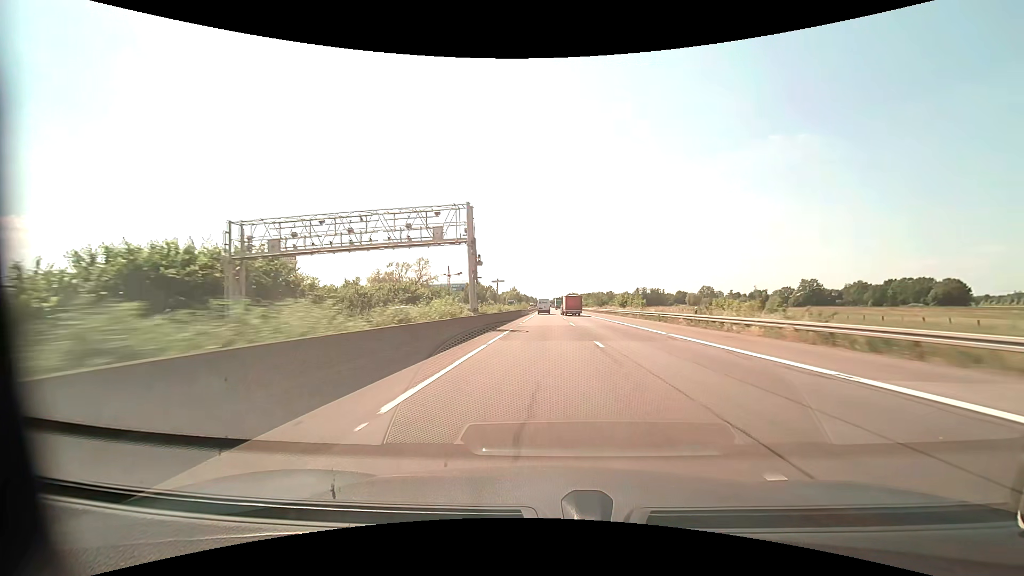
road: motorway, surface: asphalt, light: Day
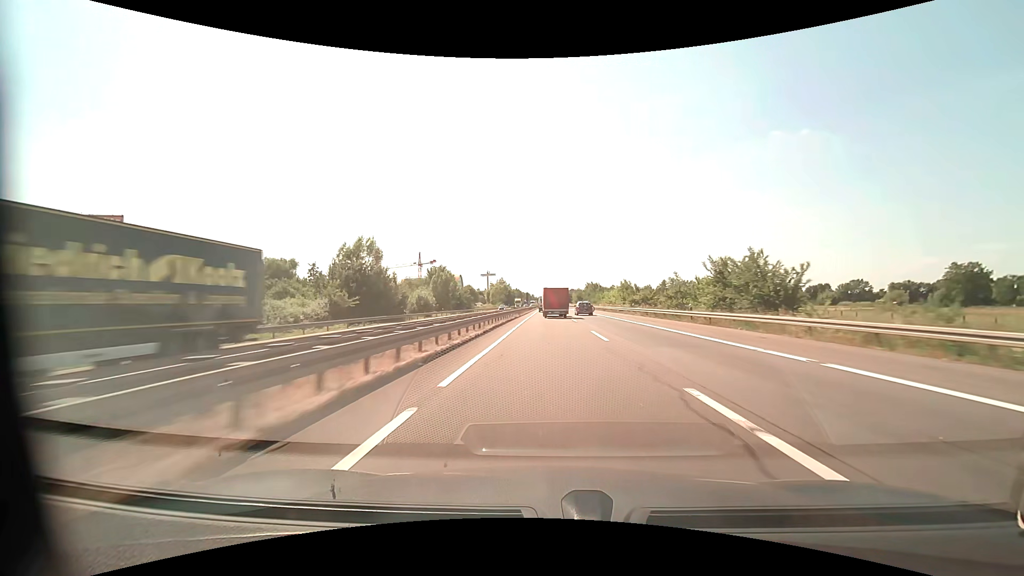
(-0.1, +97.3) m; 0°
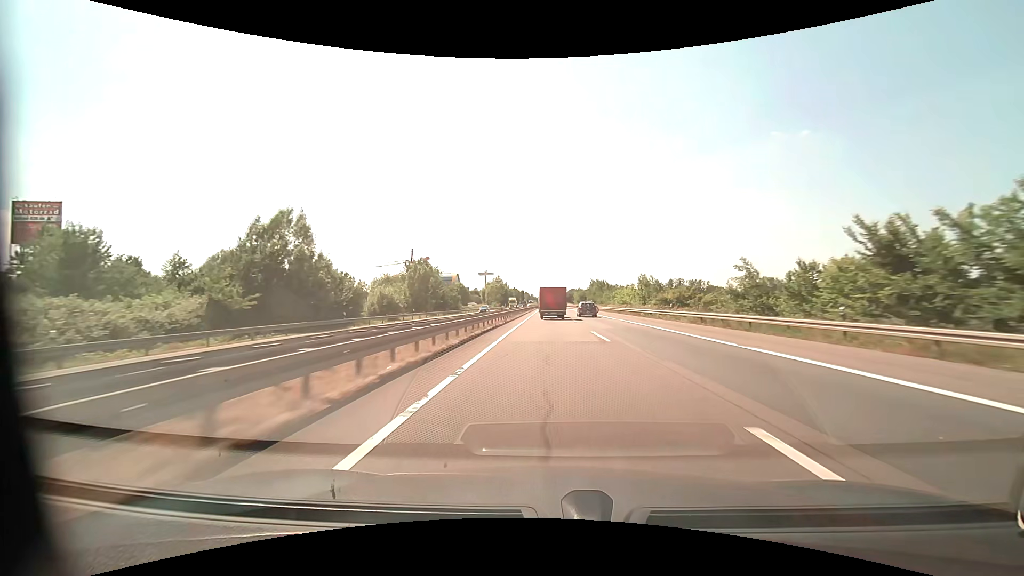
(0.0, +18.3) m; 0°
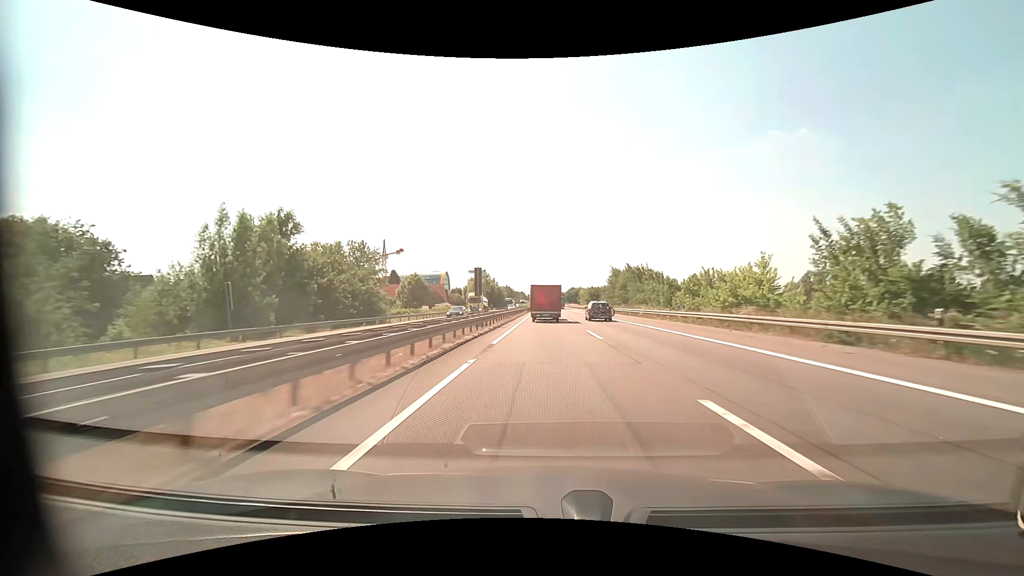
(+0.1, +52.1) m; 0°
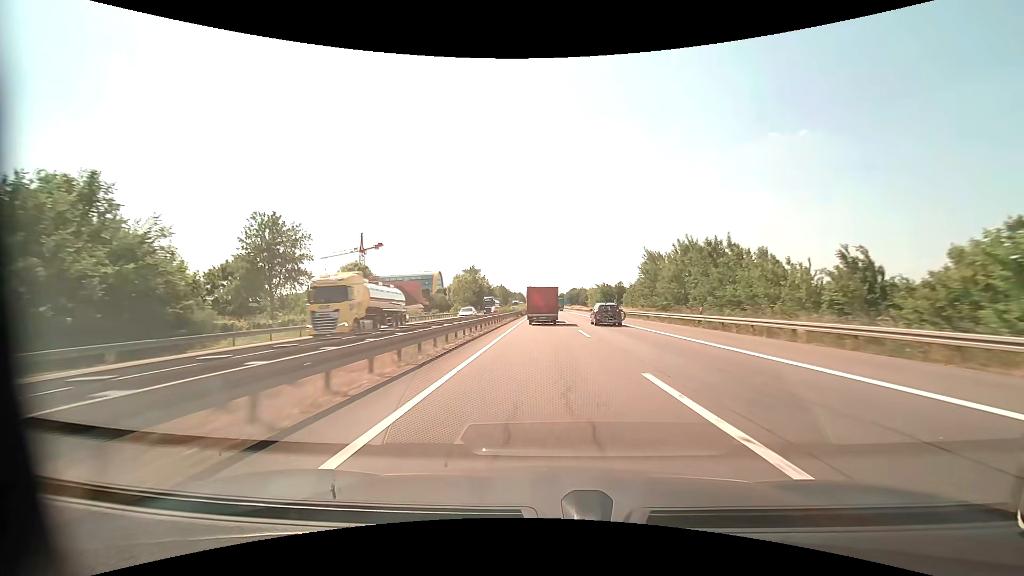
(0.0, +32.7) m; 0°
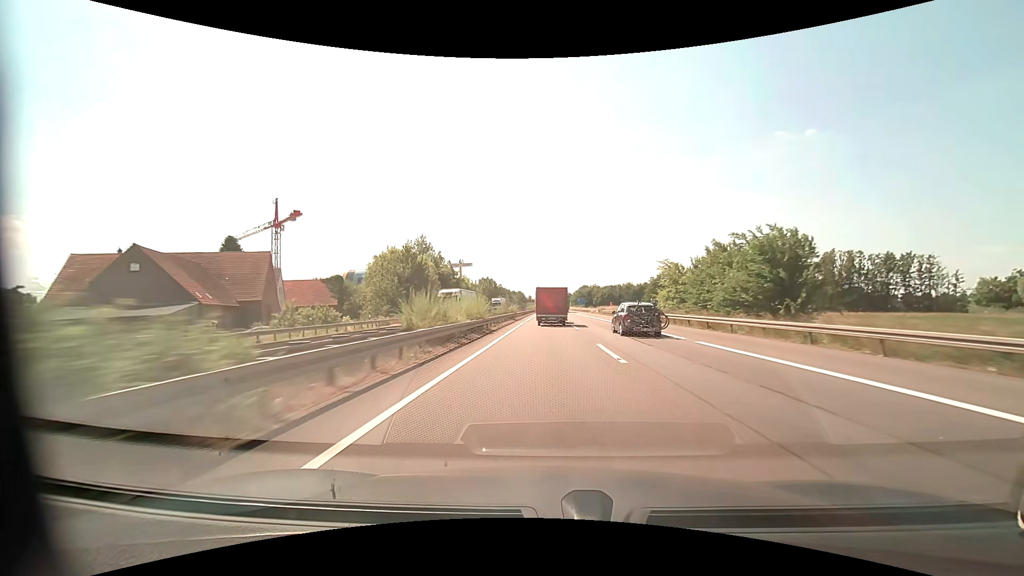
(-0.2, +81.7) m; 0°
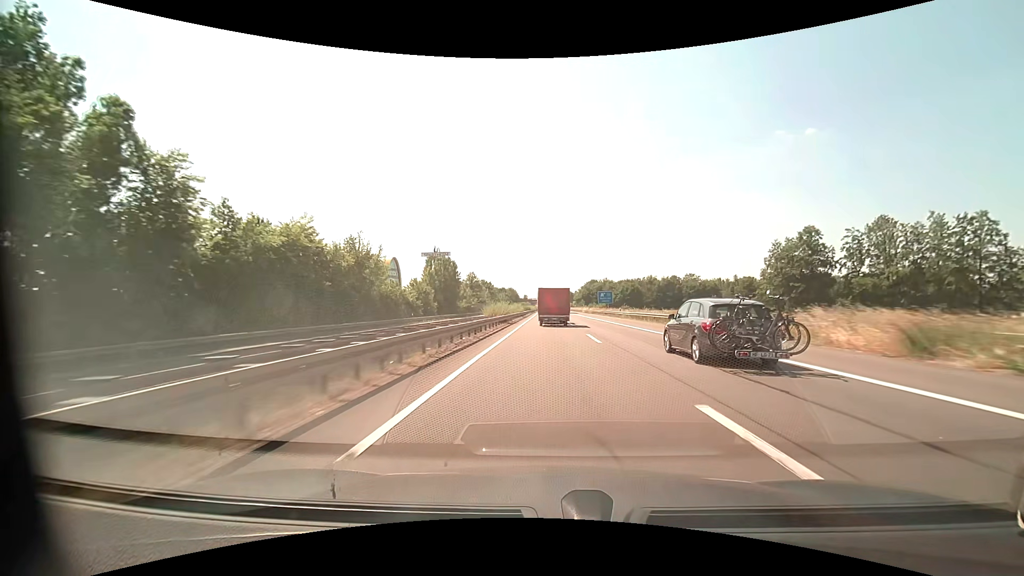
(-0.1, +83.1) m; 0°
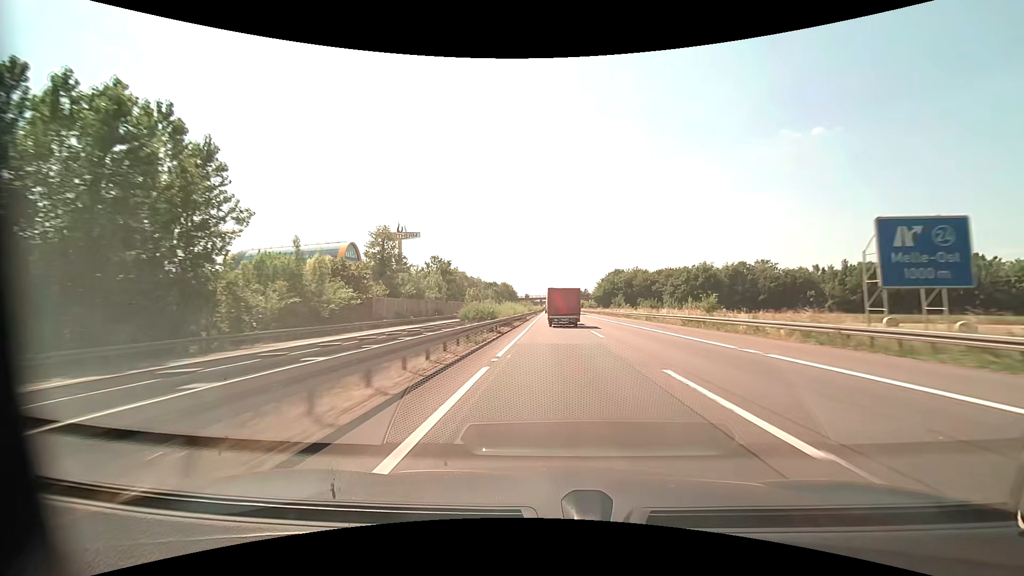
(-0.6, +85.9) m; -1°
(0, +10) (0, +20) (0, +30) (0, +40) (+1, +50) (+1, +60) (+1, +70) (+1, +80) (+1, +90) (+1, +100) m
